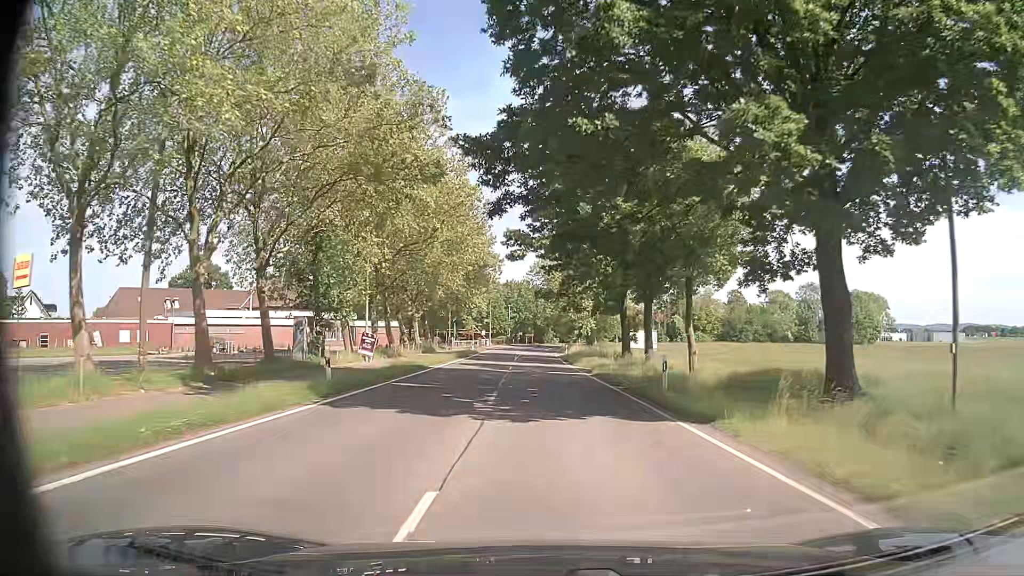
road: secondary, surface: asphalt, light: Day
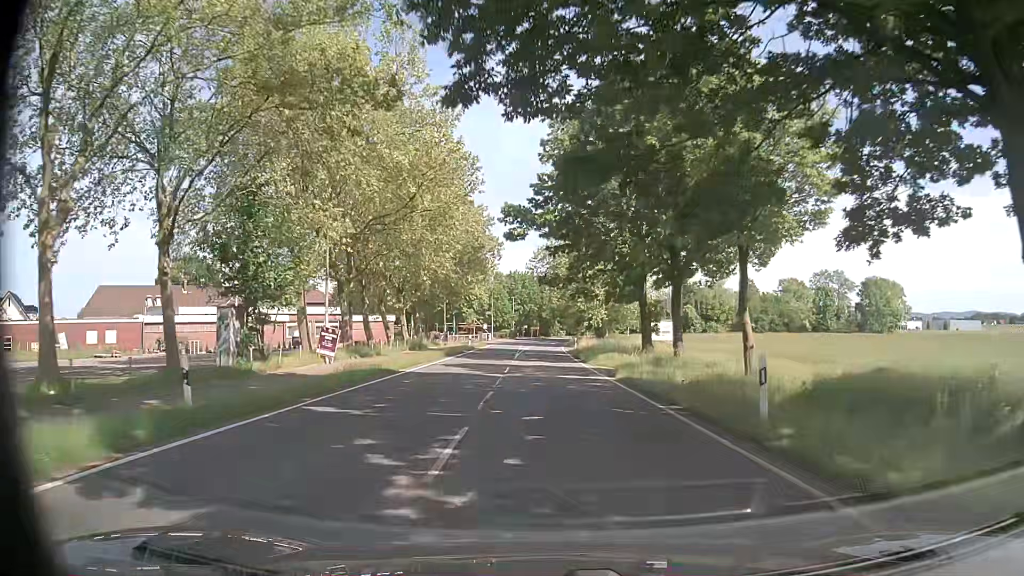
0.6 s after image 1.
(0.0, +7.9) m; 0°
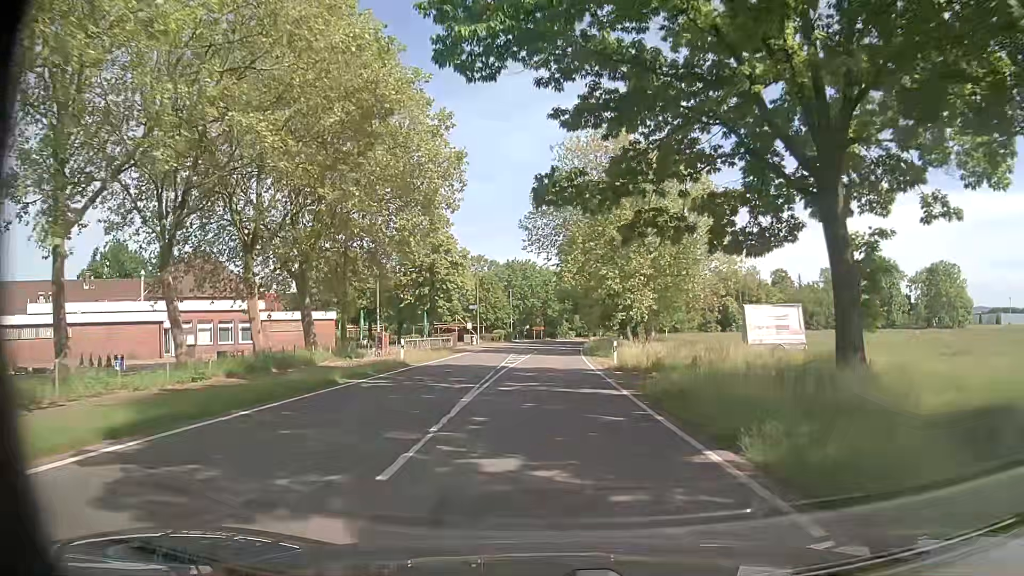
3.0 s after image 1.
(0.0, +30.2) m; -1°
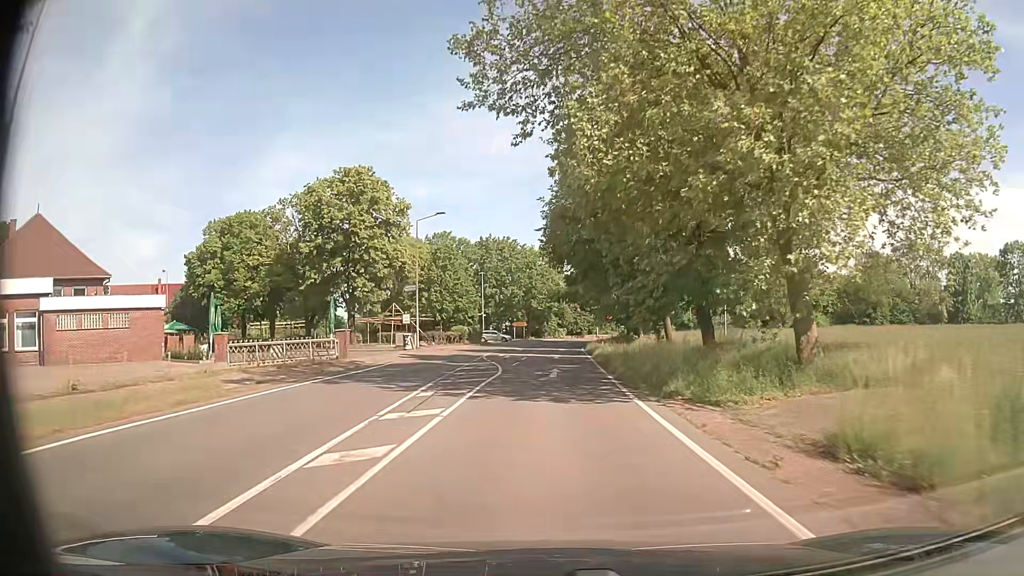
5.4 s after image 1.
(+0.7, +30.9) m; +2°
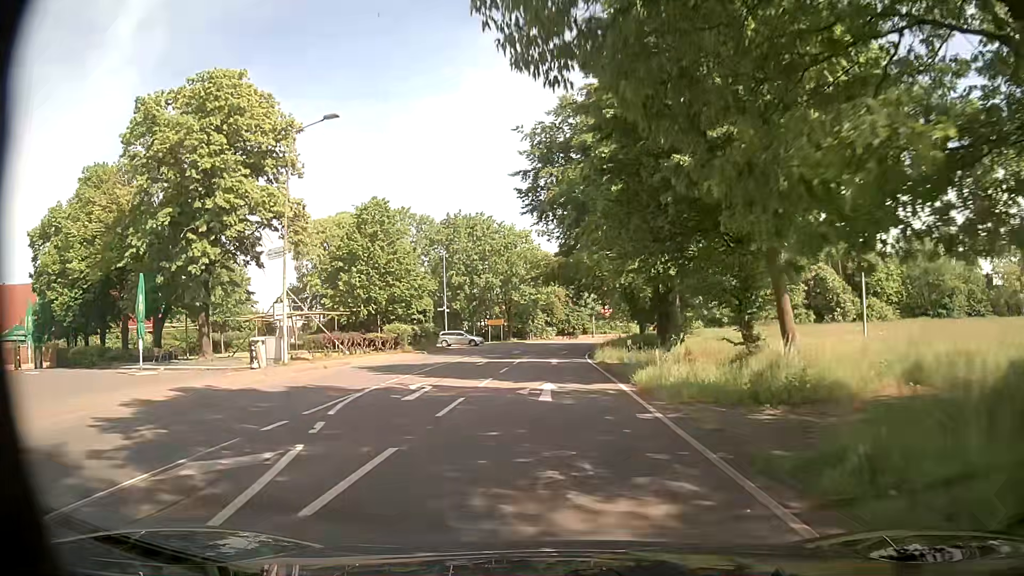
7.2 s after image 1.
(+0.2, +23.4) m; 0°
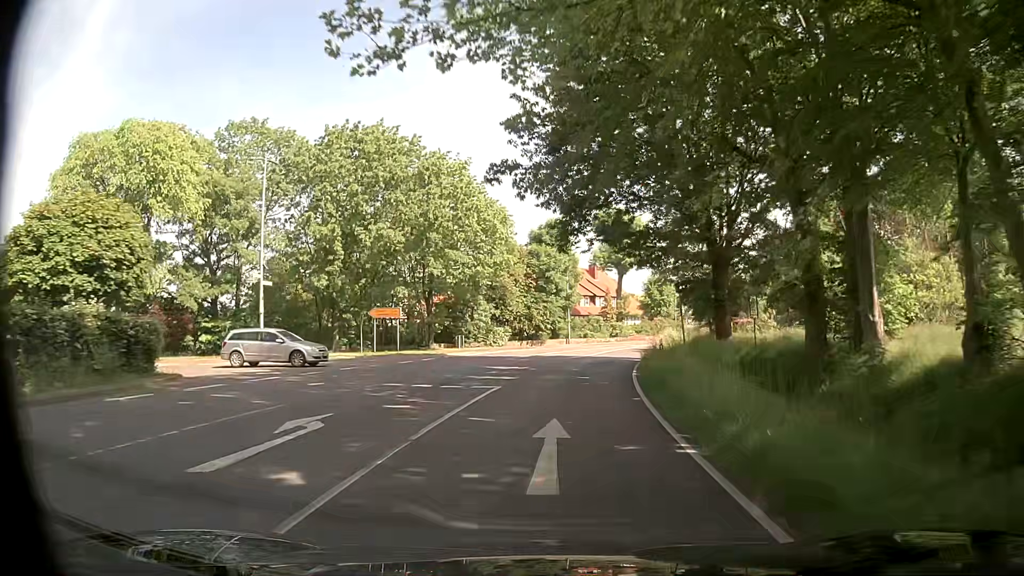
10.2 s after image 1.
(+0.9, +38.9) m; +3°
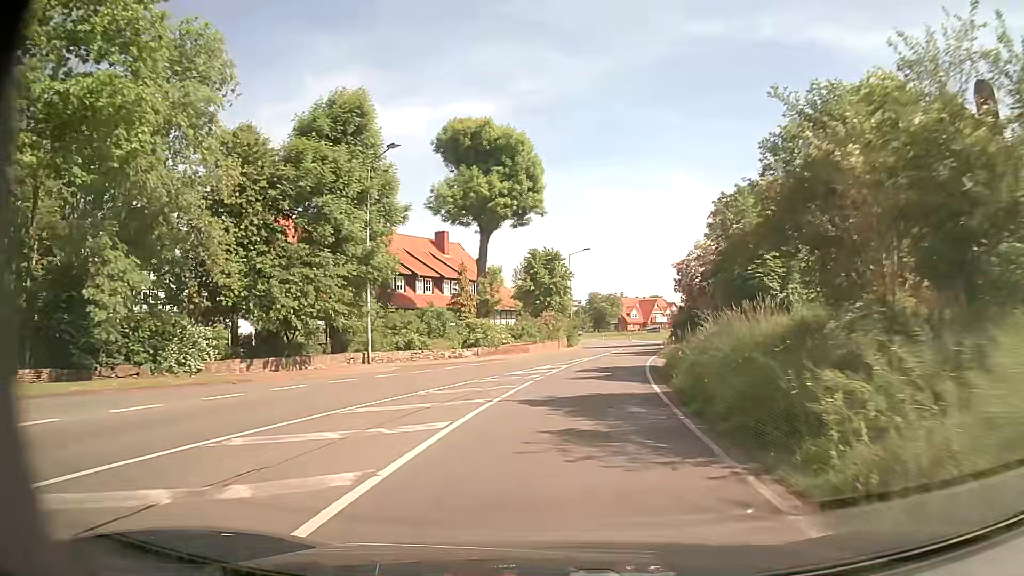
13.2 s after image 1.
(+4.3, +38.4) m; +13°
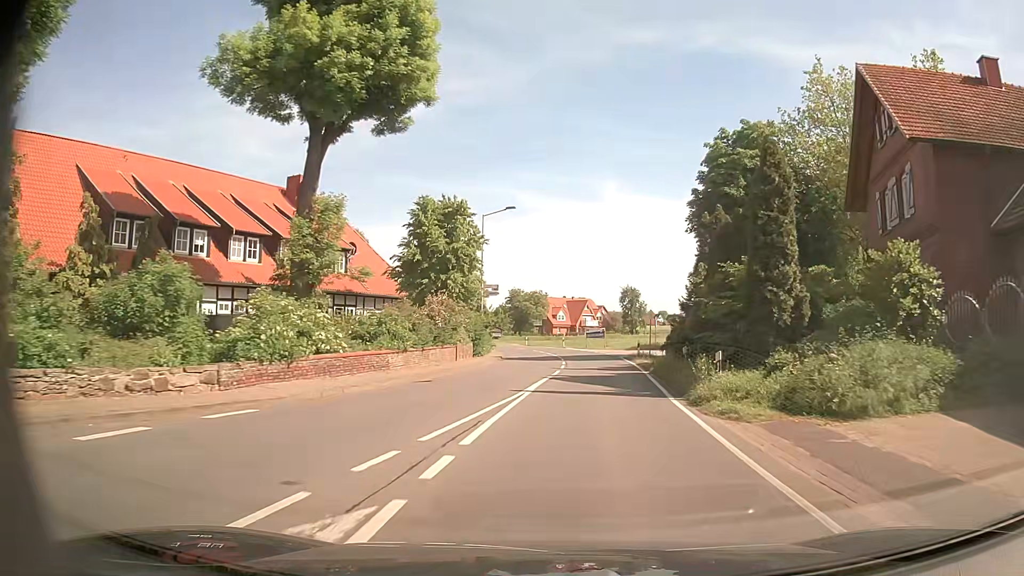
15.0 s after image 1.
(+1.0, +23.2) m; +6°
(0, +10) (+1, +20) (+2, +30) (+2, +40) (+1, +50) (+1, +60) (0, +70) (-2, +80) (-5, +89) (-7, +99) m
